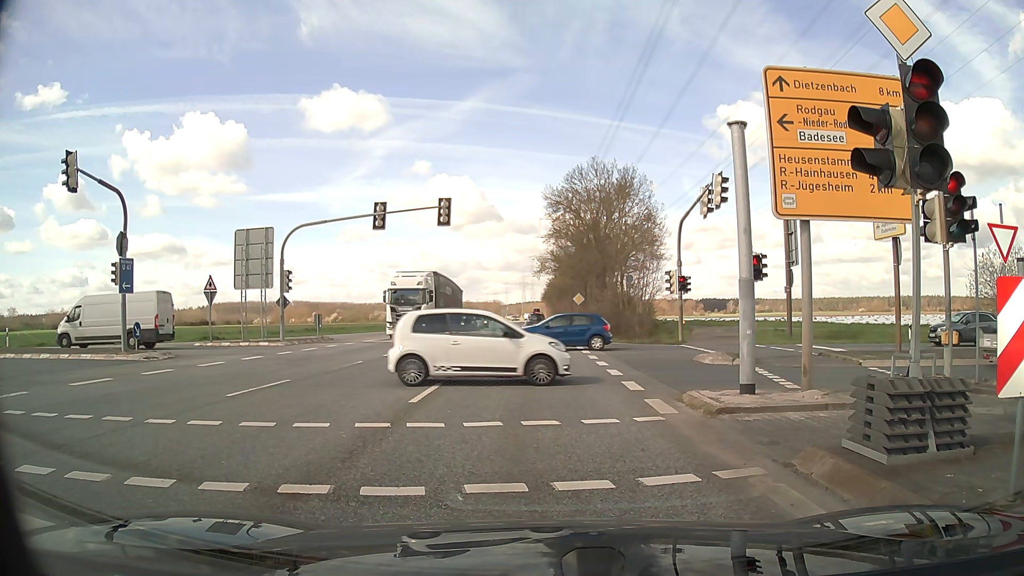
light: Day
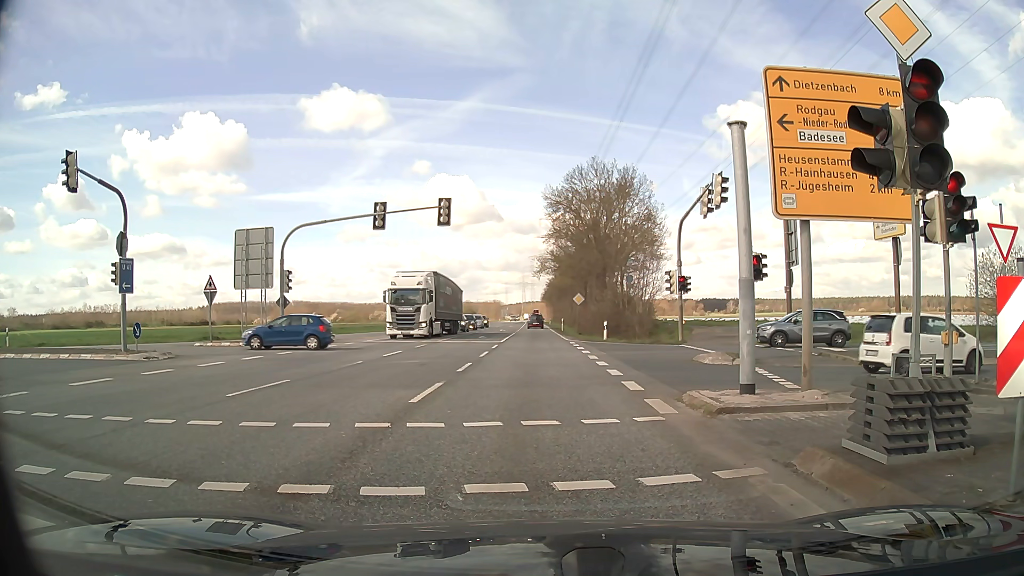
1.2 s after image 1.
(0.0, 0.0) m; 0°
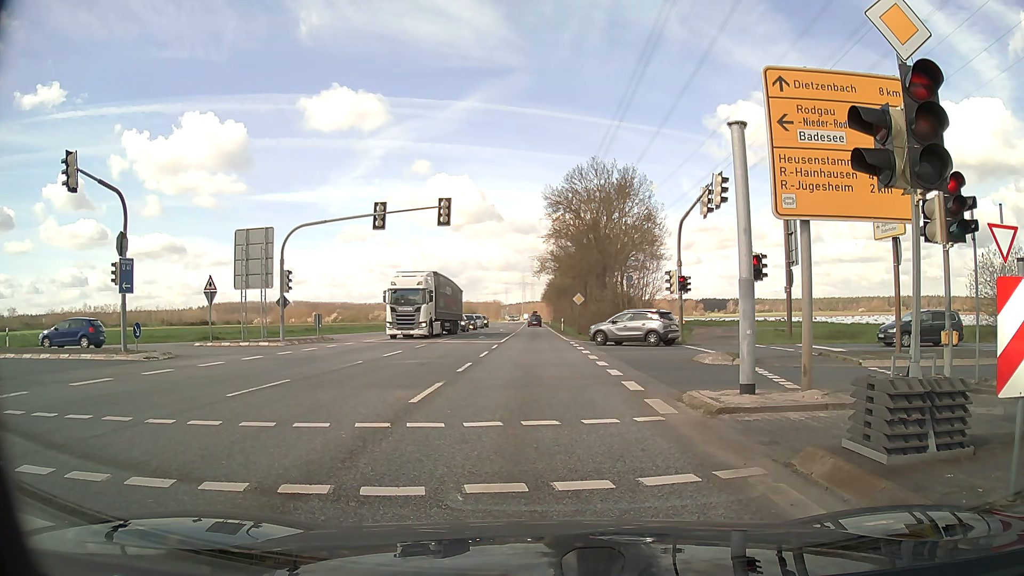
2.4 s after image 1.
(0.0, 0.0) m; 0°
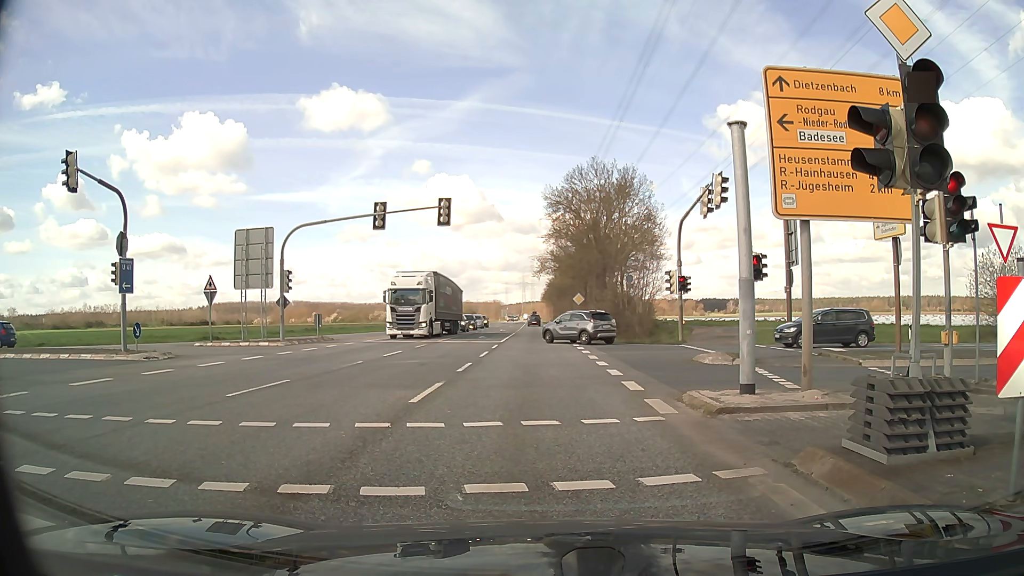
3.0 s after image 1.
(0.0, 0.0) m; 0°
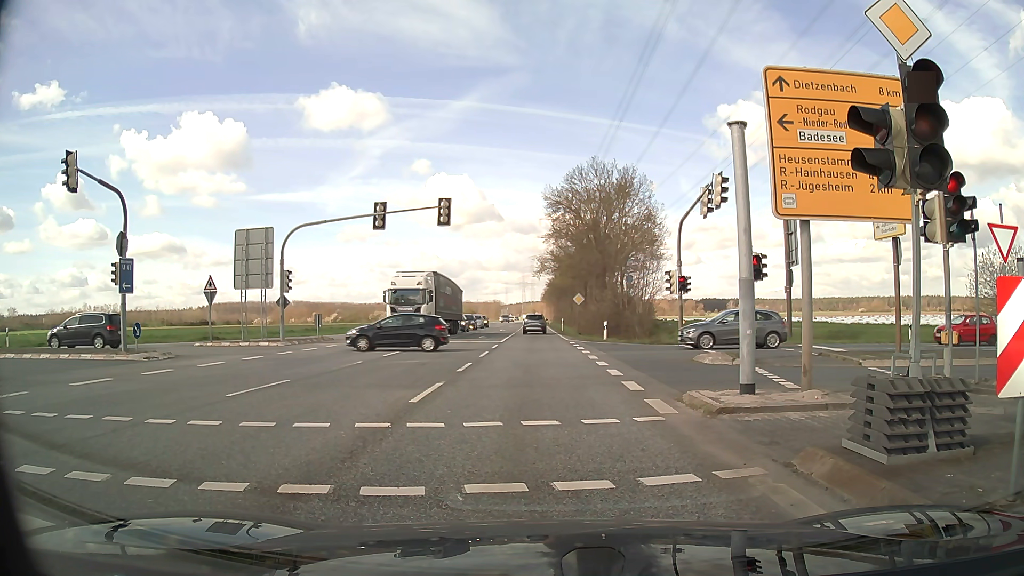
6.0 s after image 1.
(0.0, 0.0) m; 0°
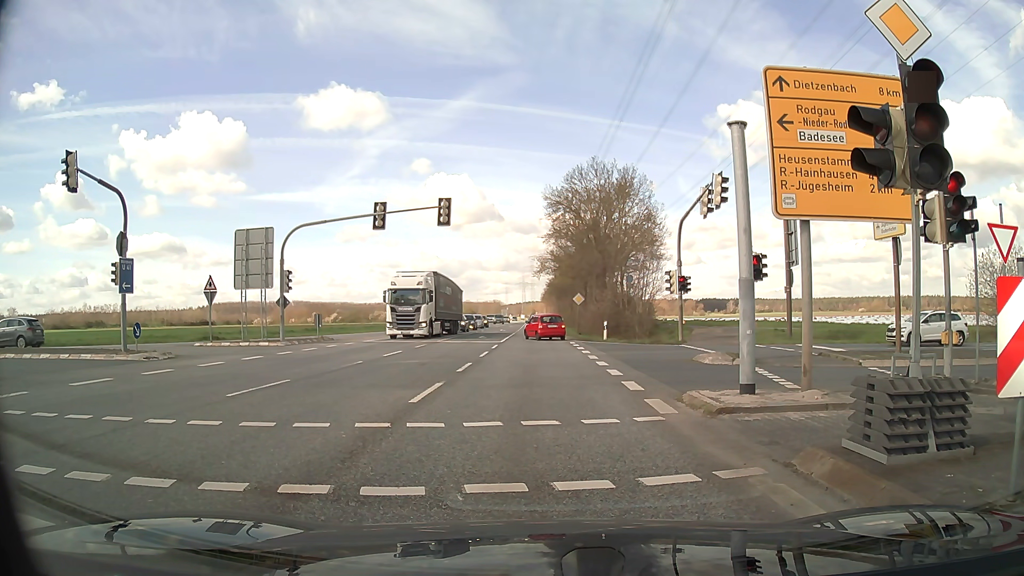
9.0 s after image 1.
(0.0, 0.0) m; 0°
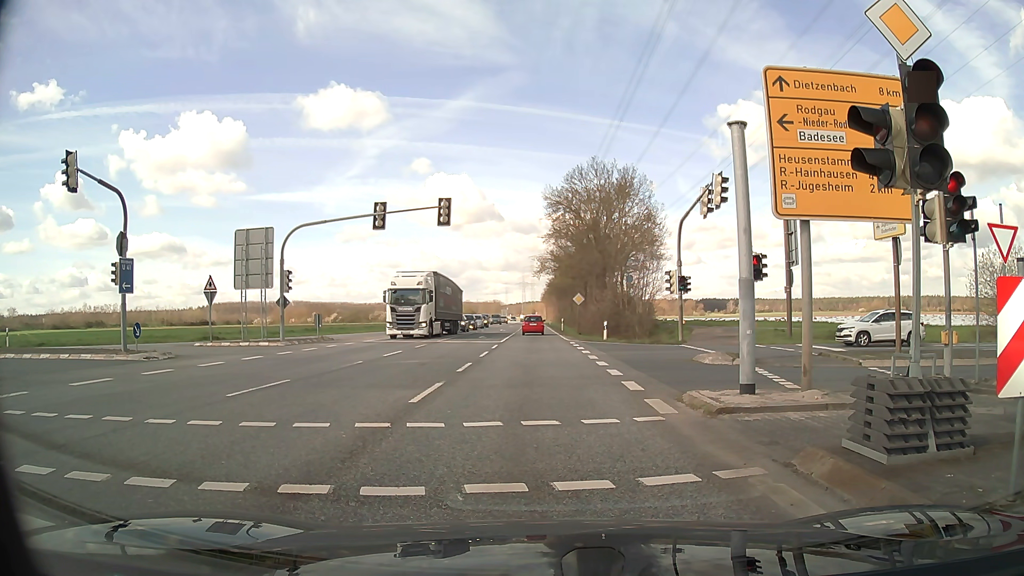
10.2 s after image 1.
(0.0, 0.0) m; 0°
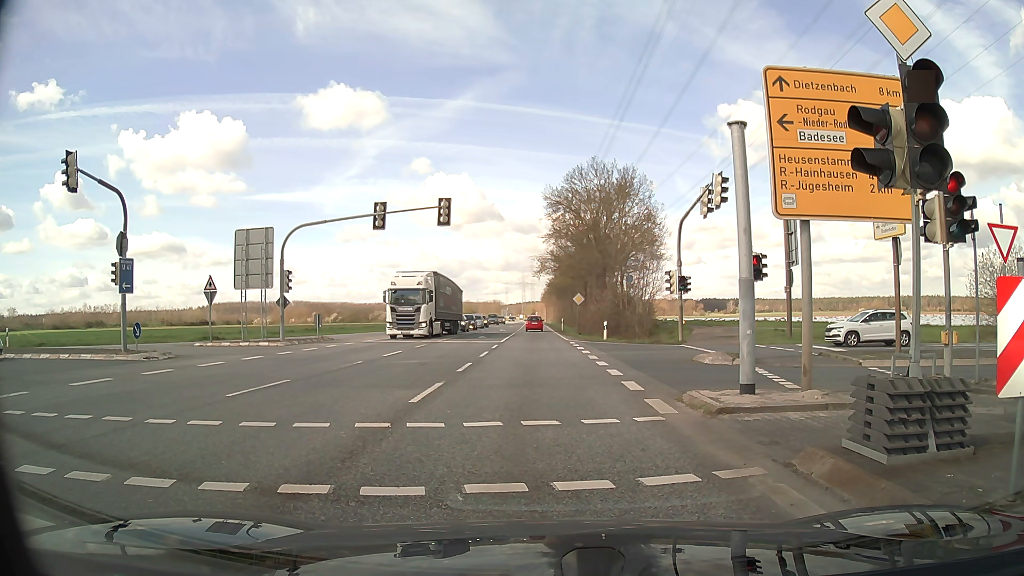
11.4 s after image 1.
(0.0, 0.0) m; 0°
(0, +10) (0, +20) (-1, +30) (-1, +40) (-1, +50) (-1, +60) (-2, +70) (-2, +80) (-2, +90) (-2, +100) m
